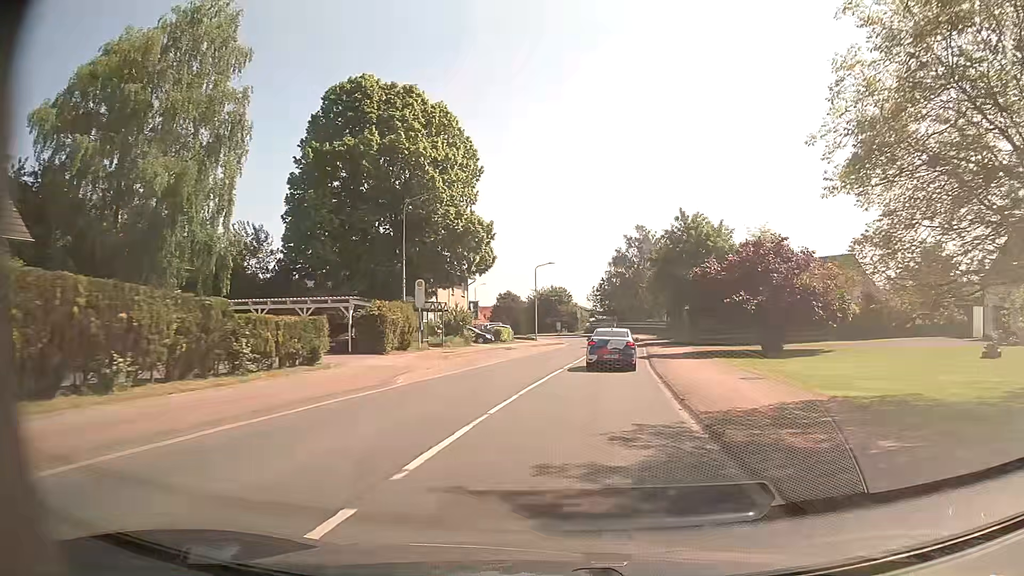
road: primary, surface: asphalt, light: Day
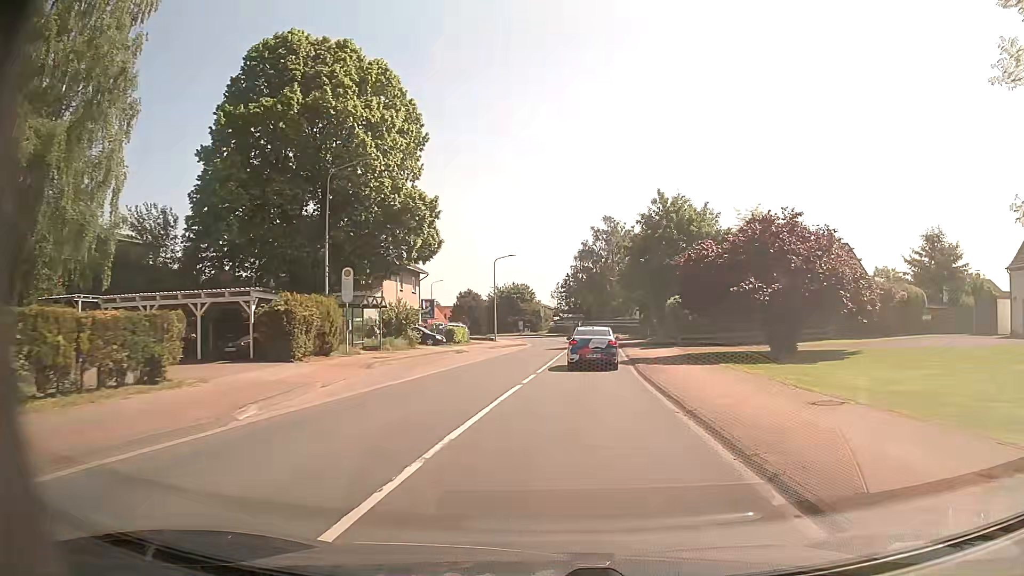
(+0.2, +7.4) m; +3°
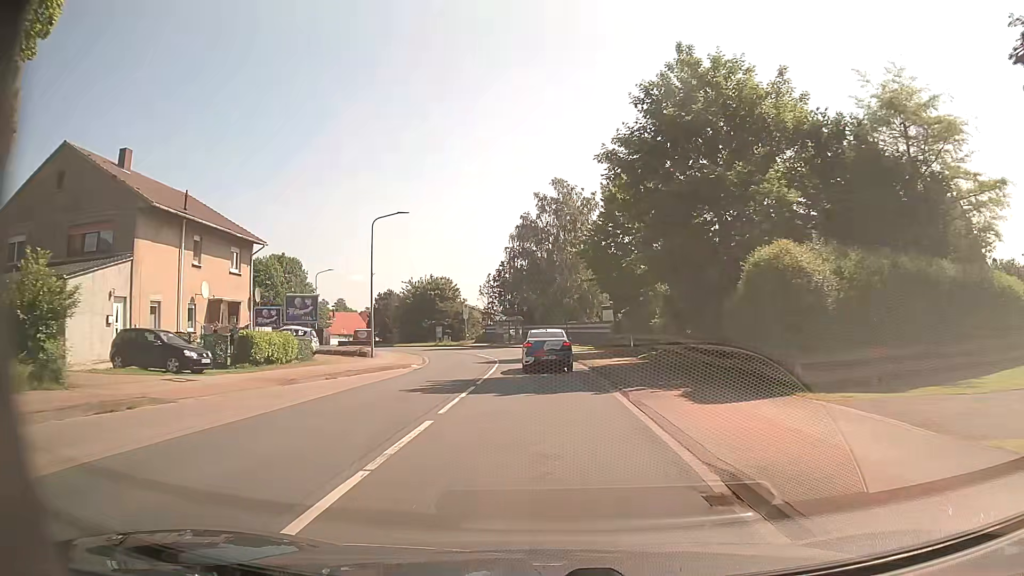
(+1.7, +28.1) m; +5°
(0, +10) (0, +20) (0, +30) (-2, +40) (-4, +50) (-7, +59) (-12, +68) (-18, +76) (-24, +84) (-30, +92) m
